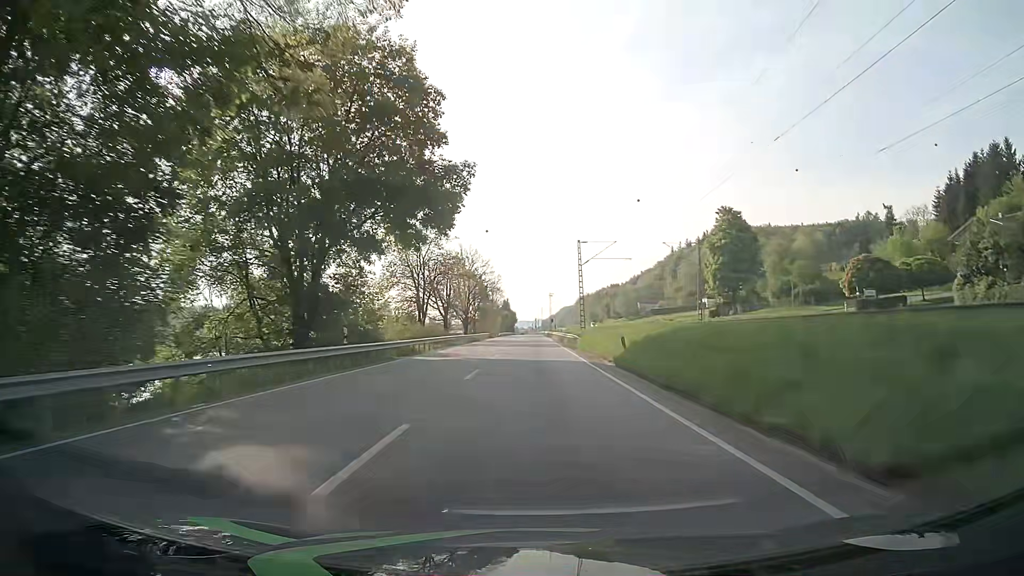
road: primary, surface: asphalt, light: Day
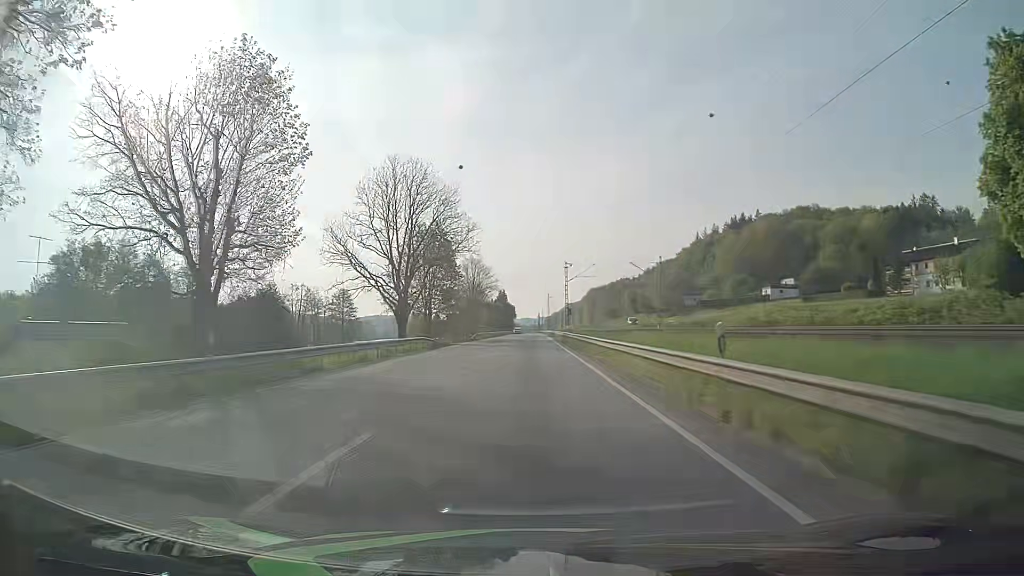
(-0.1, +62.6) m; 0°
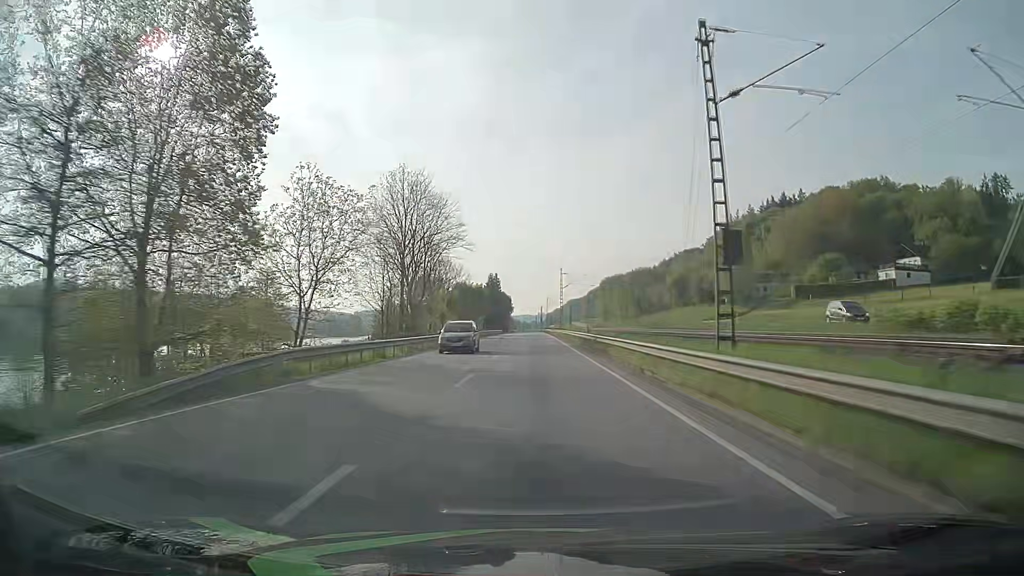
(-0.4, +63.5) m; 0°
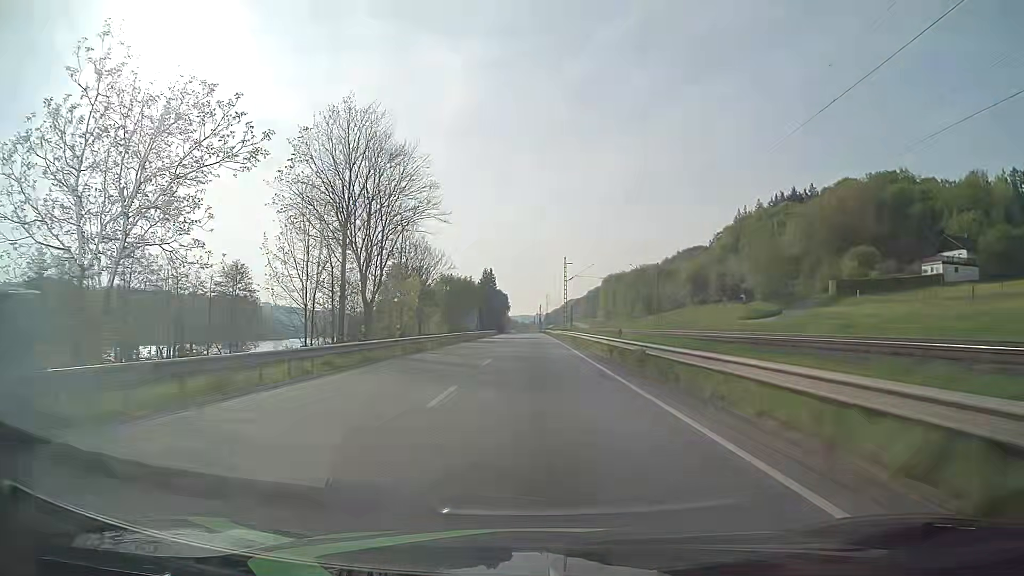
(0.0, +15.8) m; 0°
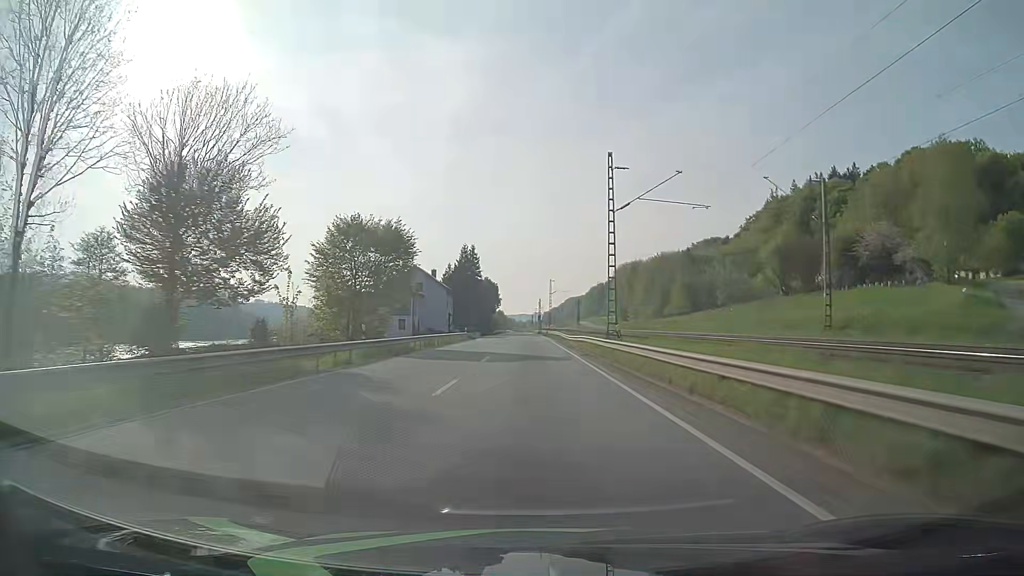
(+0.2, +47.3) m; 0°
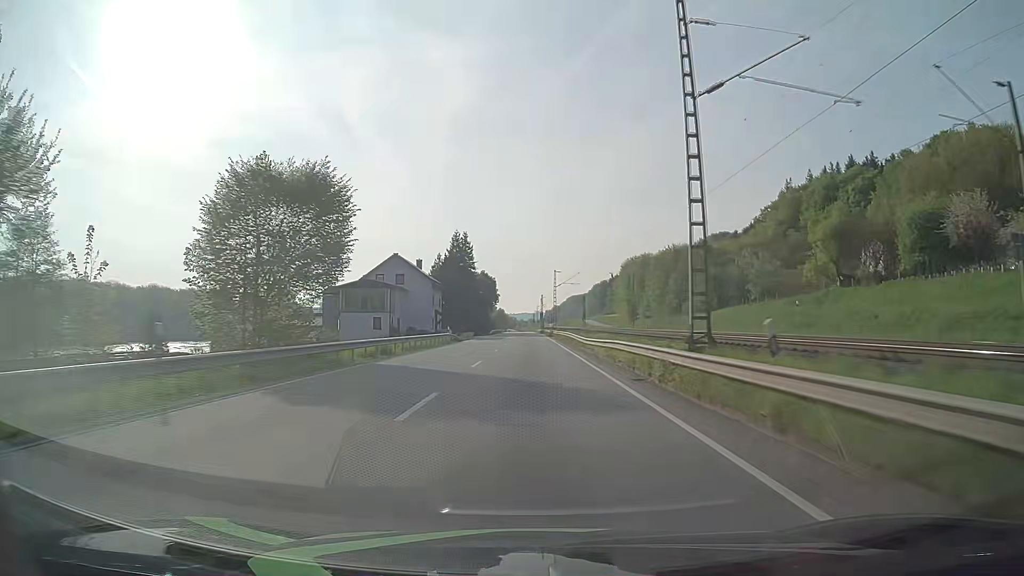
(0.0, +15.8) m; 0°
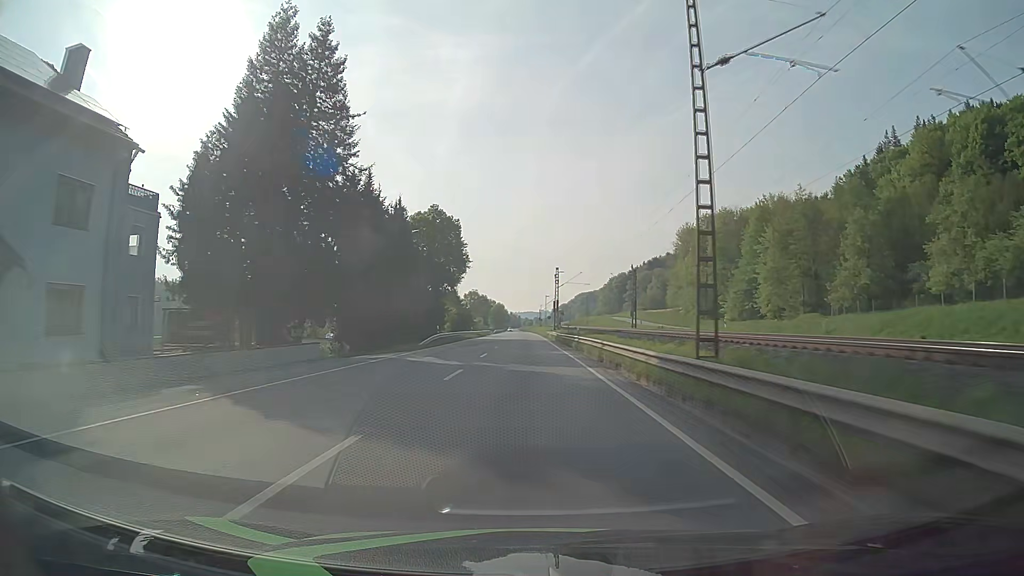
(-0.2, +79.0) m; 0°
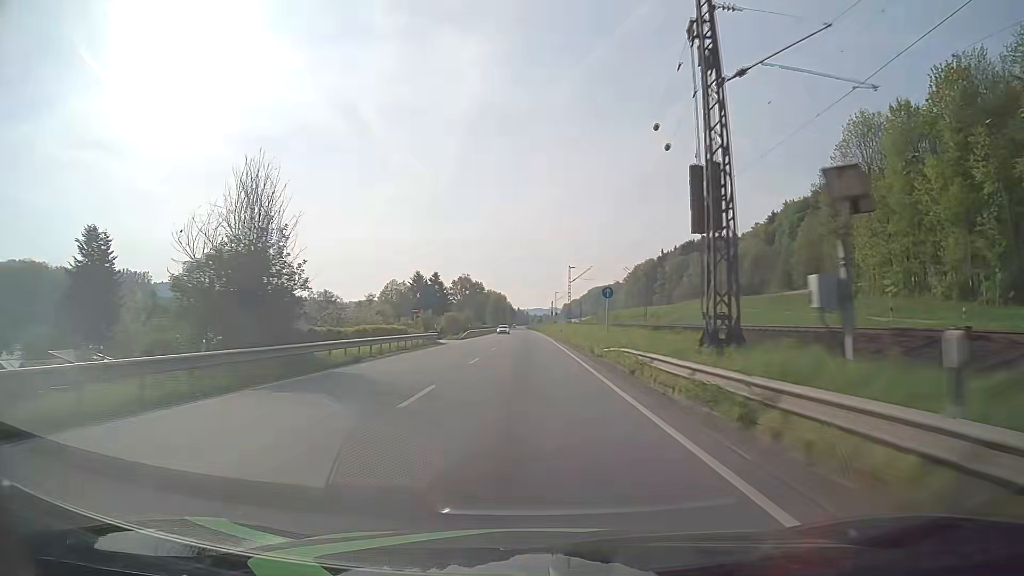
(-0.5, +79.2) m; -1°
(0, +10) (0, +20) (0, +30) (0, +40) (0, +50) (0, +60) (-1, +70) (-1, +80) (-1, +90) (-1, +100) m
